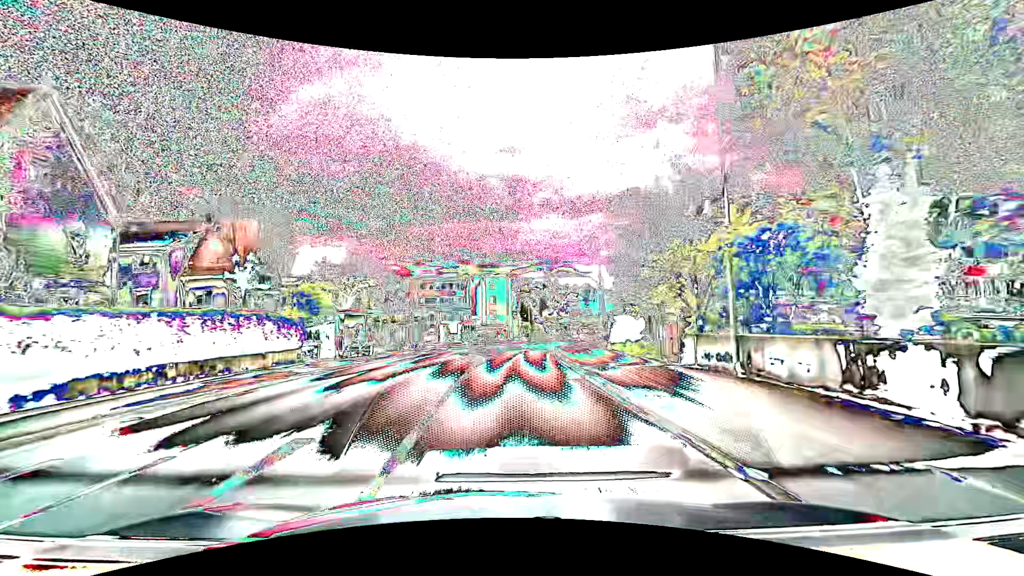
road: tertiary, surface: asphalt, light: Day
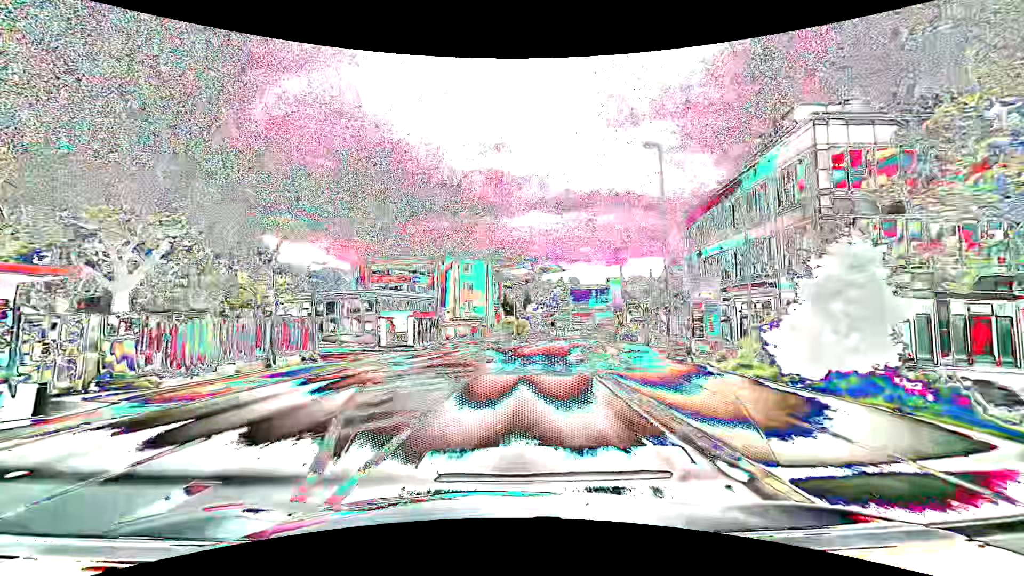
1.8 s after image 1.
(+0.3, +23.0) m; +2°
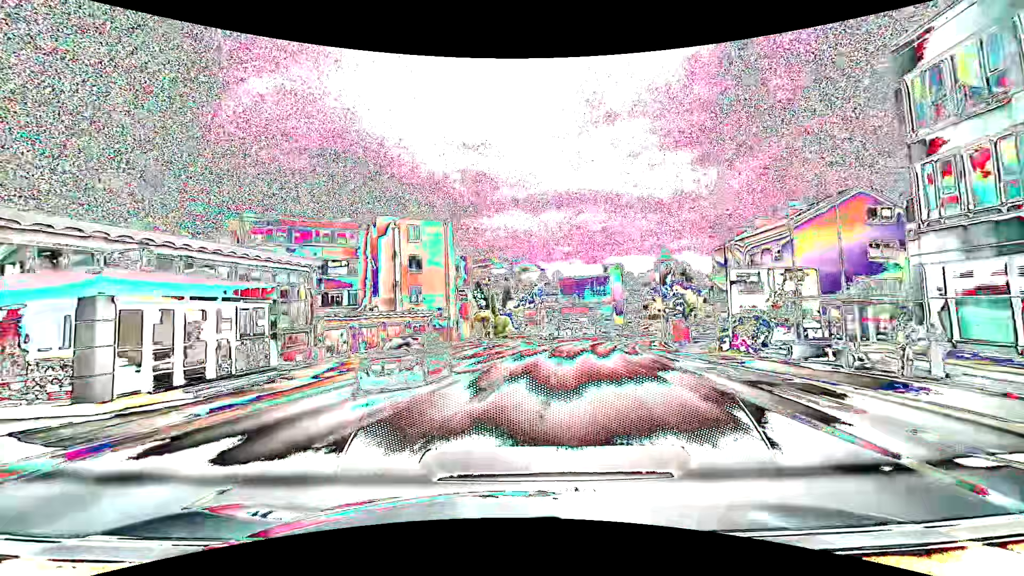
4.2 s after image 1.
(+0.9, +30.7) m; +3°
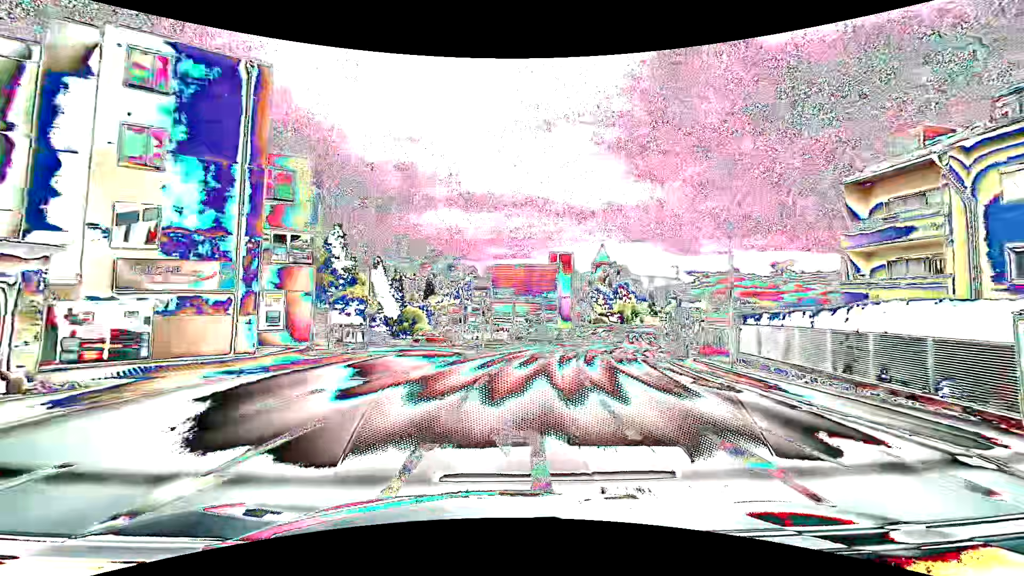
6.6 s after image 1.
(+1.4, +30.5) m; +7°
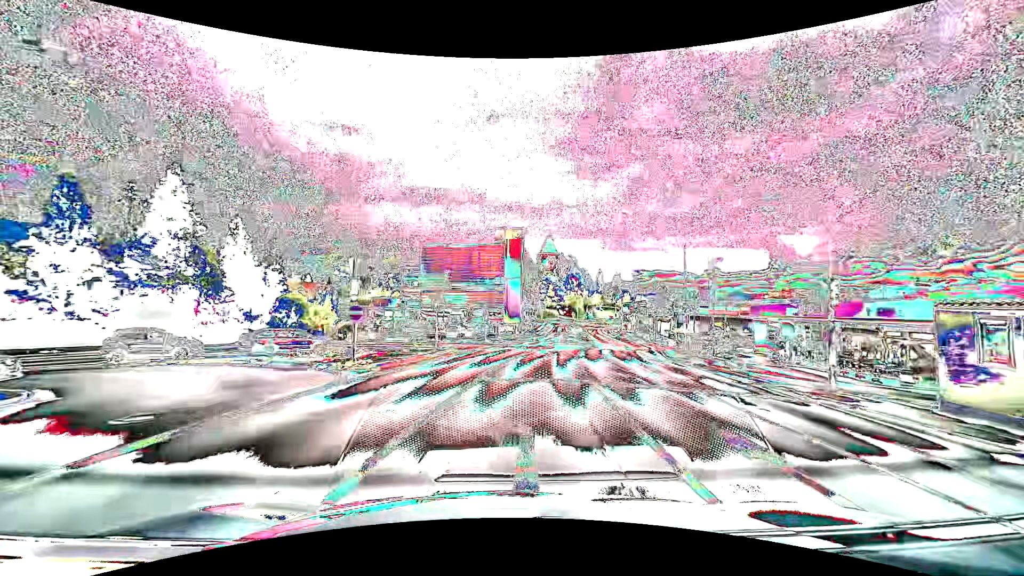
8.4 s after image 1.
(+1.5, +21.7) m; +7°
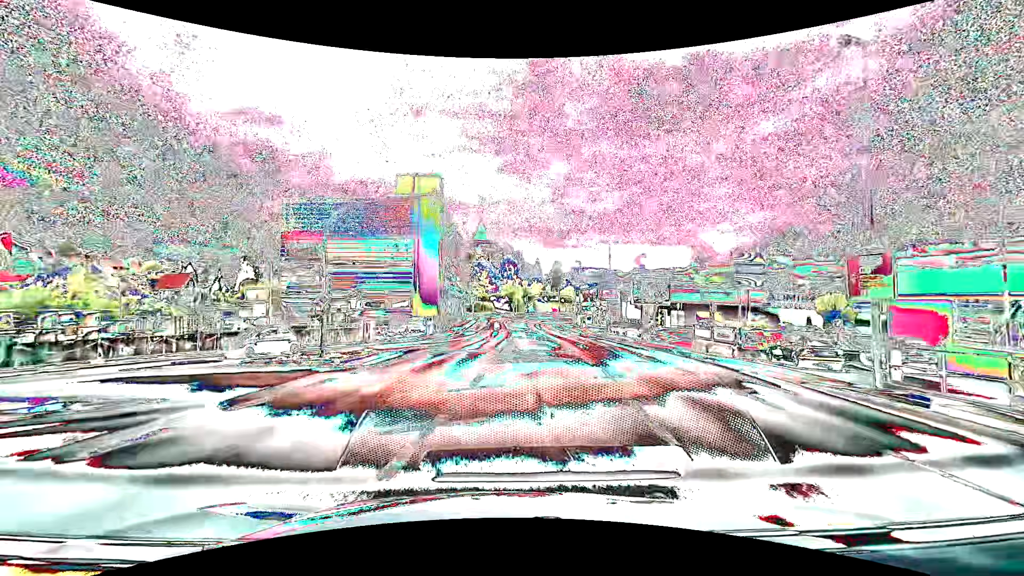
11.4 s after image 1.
(+2.2, +28.1) m; +8°
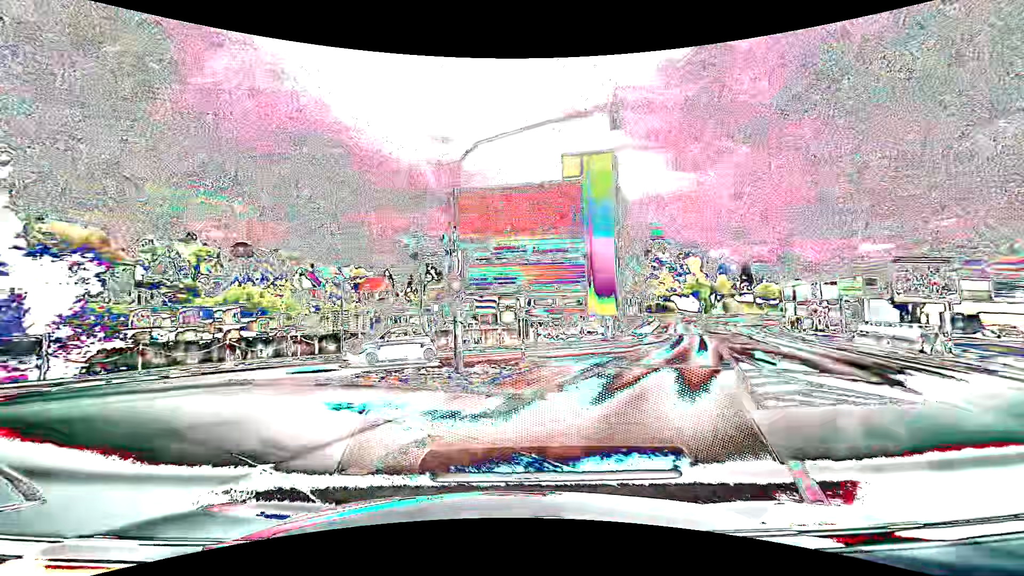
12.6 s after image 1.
(-1.0, +7.9) m; -19°
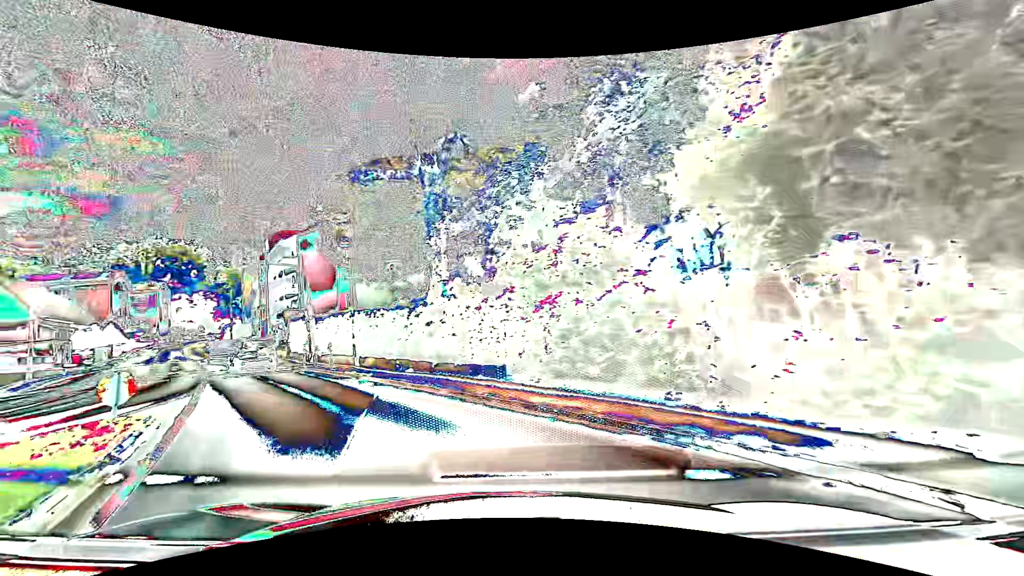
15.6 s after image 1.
(-12.8, +11.2) m; -95°
(-3, +10) (-8, +18) (-13, +26) (-19, +35) (-24, +43) (-30, +51) (-36, +59) (-42, +68) (-47, +76) (-53, +84) m
